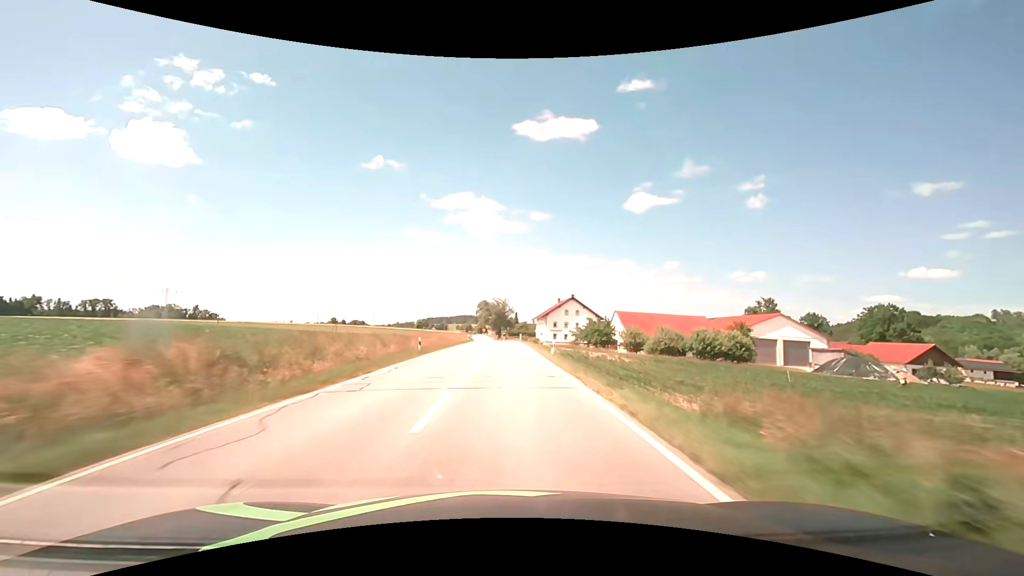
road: secondary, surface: asphalt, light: Day
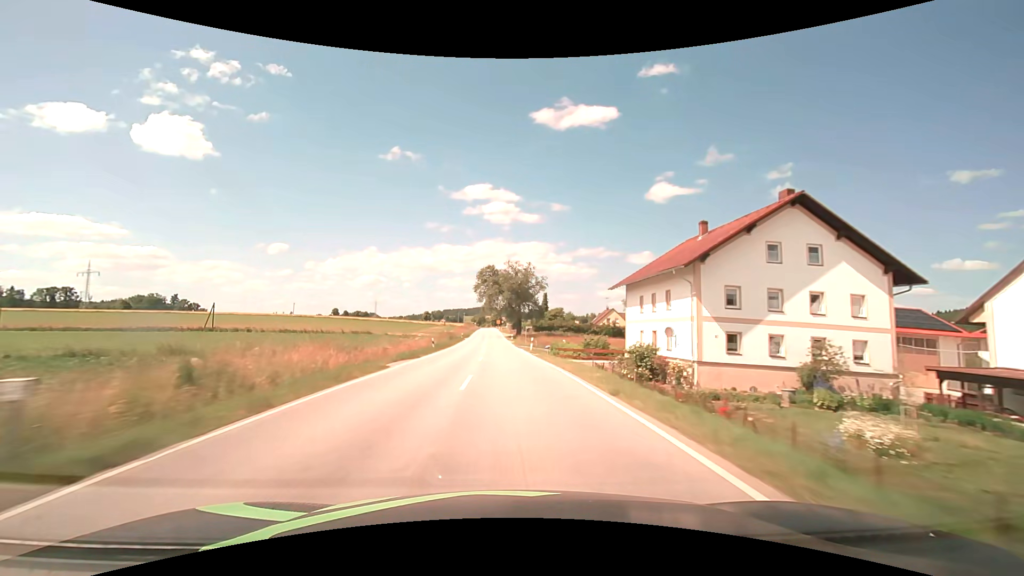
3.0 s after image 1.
(-0.8, +79.0) m; -2°
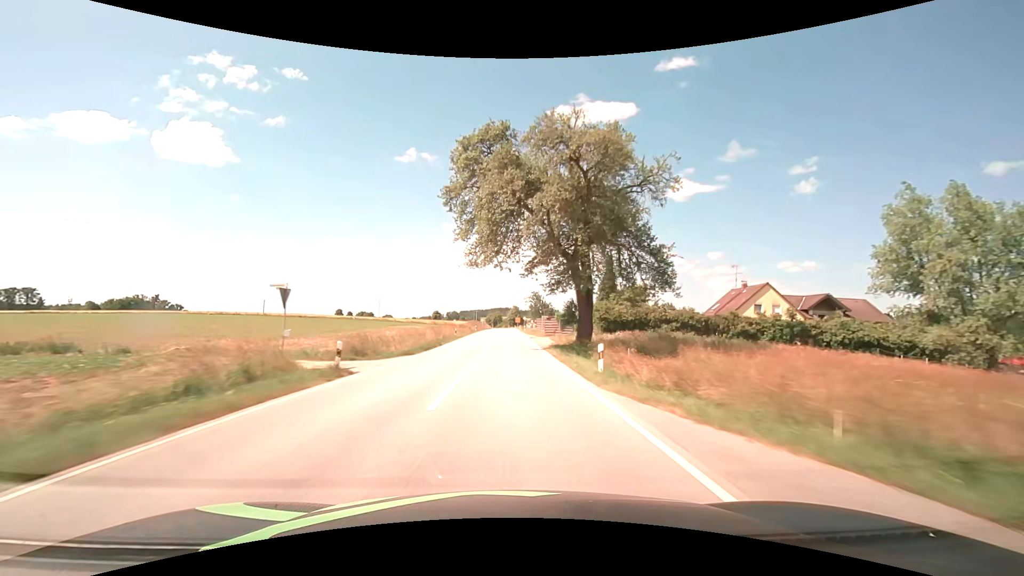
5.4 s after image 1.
(-1.3, +63.6) m; -2°
(0, +10) (0, +20) (0, +30) (0, +40) (0, +50) (0, +60) (0, +70) (0, +80) (0, +90) (0, +100) m
